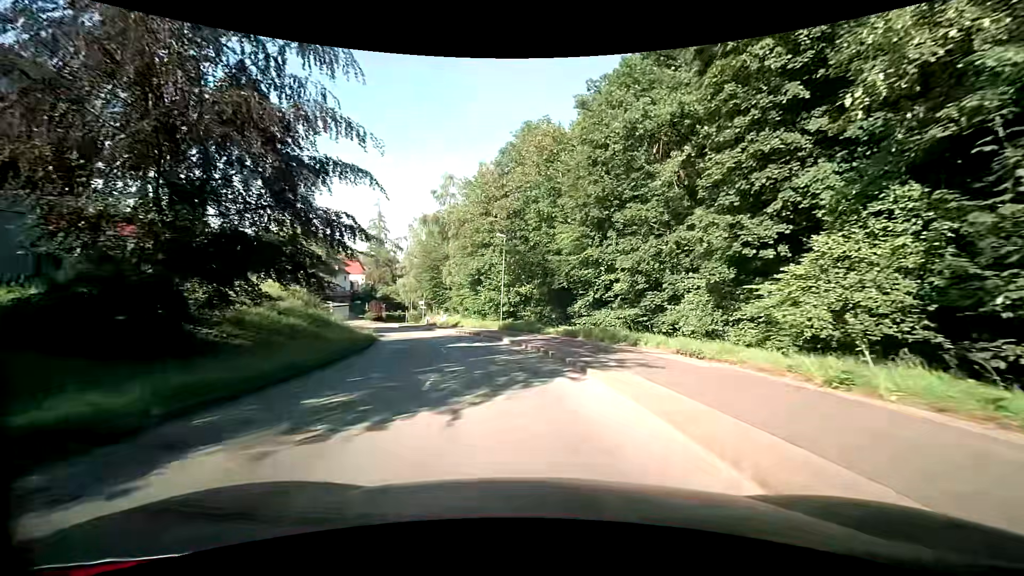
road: tertiary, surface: asphalt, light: Day
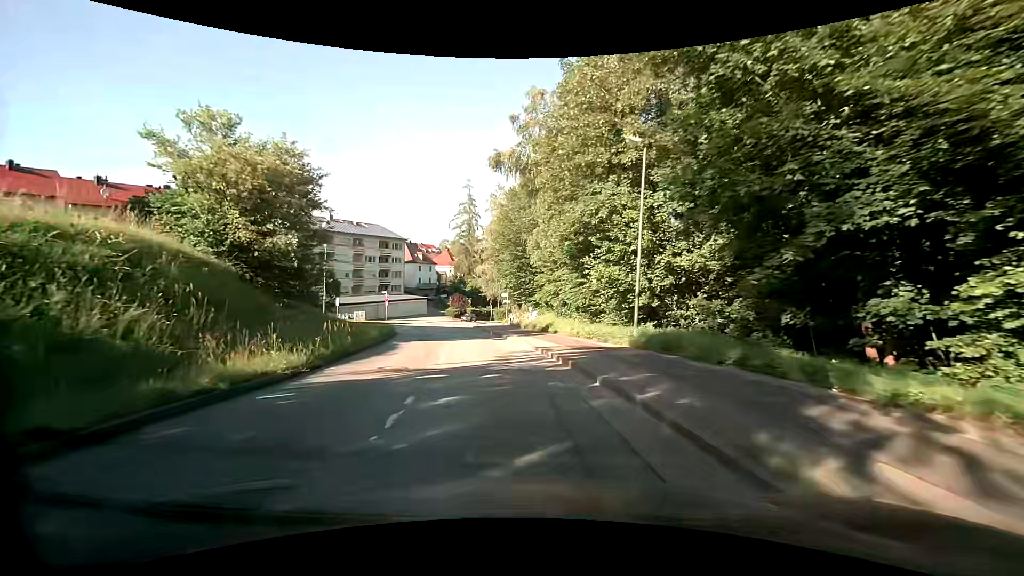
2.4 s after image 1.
(-2.0, +22.1) m; -11°
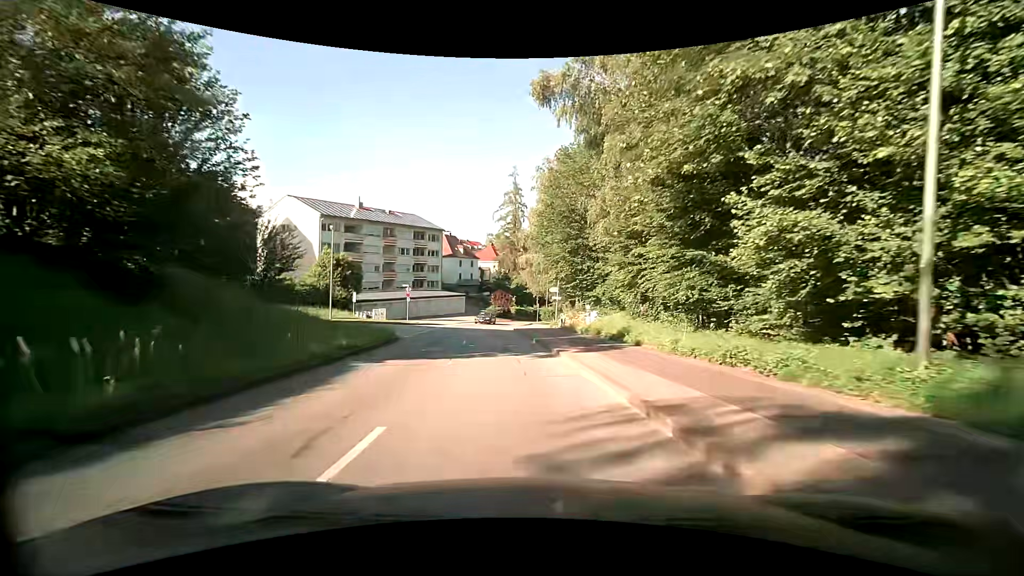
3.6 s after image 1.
(-0.6, +11.6) m; -5°
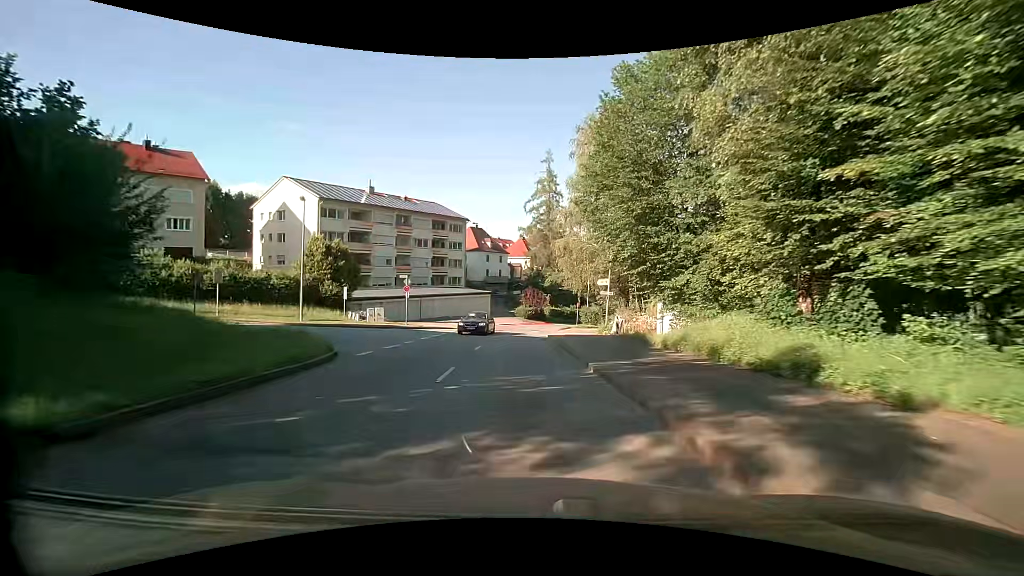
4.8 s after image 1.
(-0.4, +12.0) m; -4°
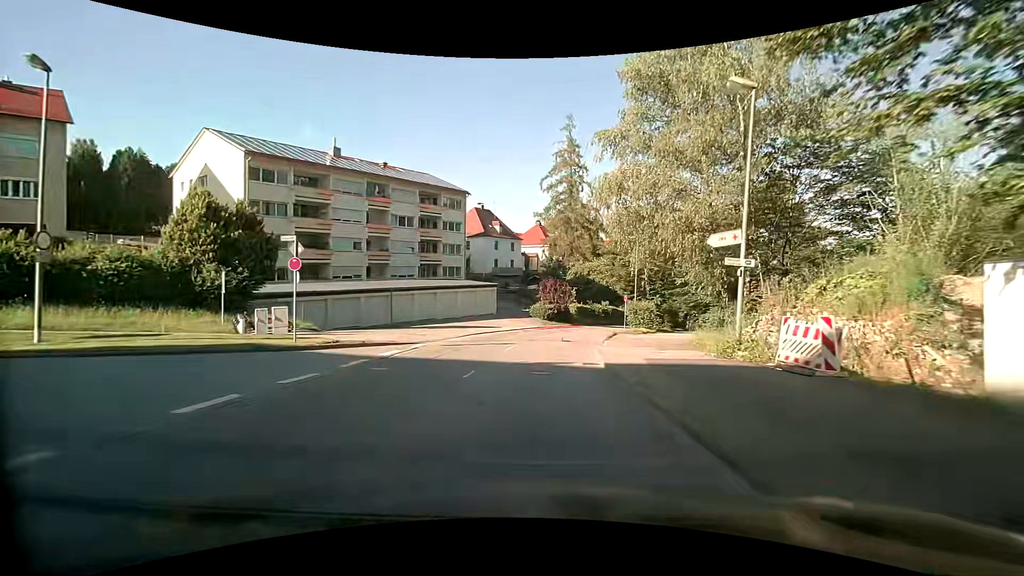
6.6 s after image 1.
(-0.5, +18.6) m; -3°
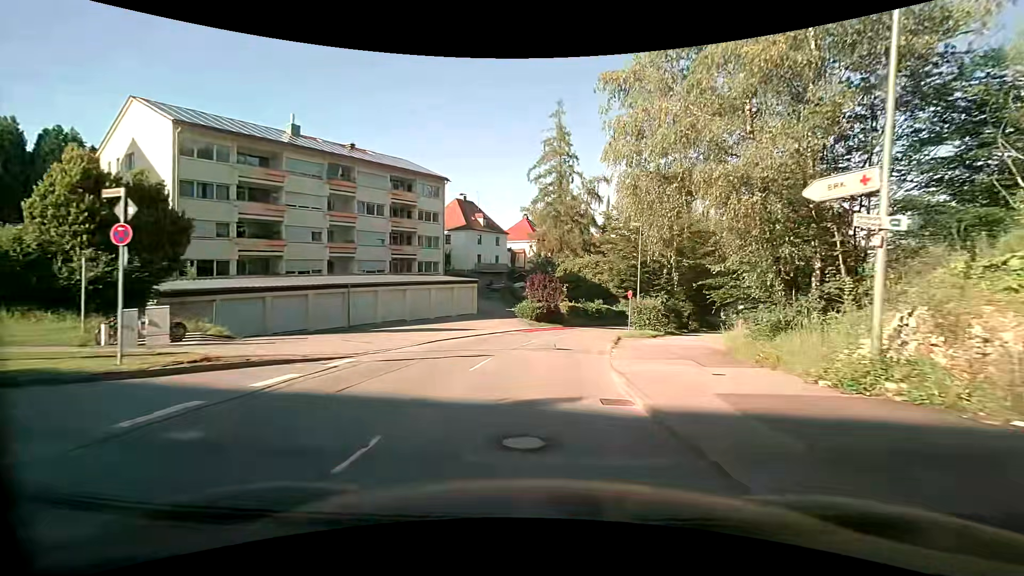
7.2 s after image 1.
(+0.1, +6.3) m; +3°
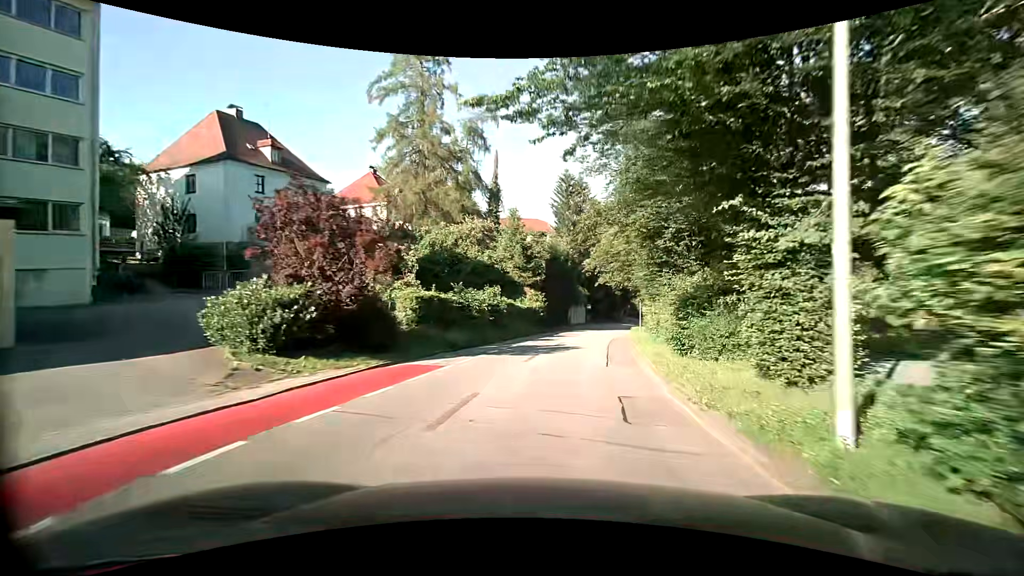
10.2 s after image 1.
(+2.7, +32.2) m; +12°
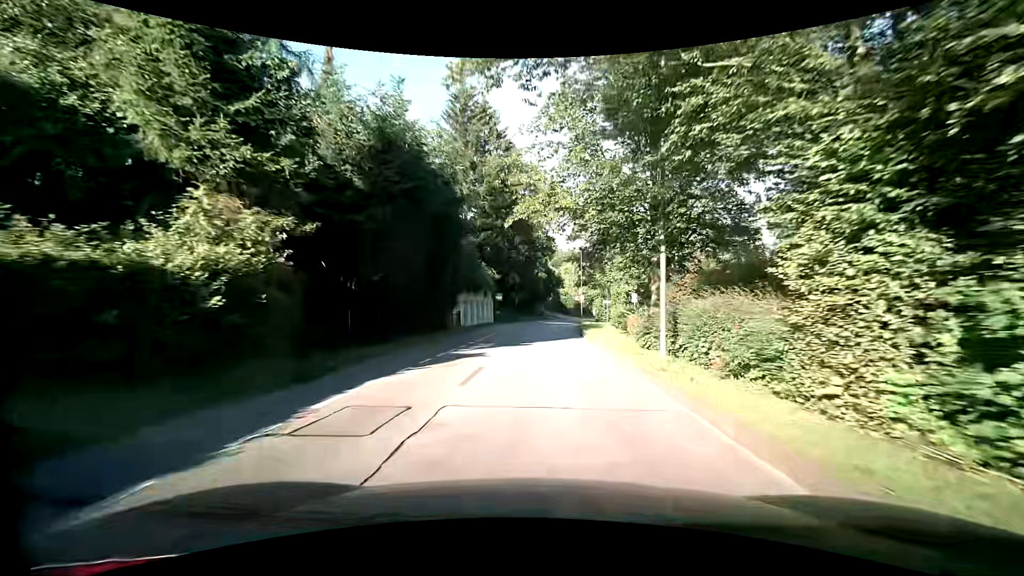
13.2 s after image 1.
(+3.8, +32.4) m; +10°
(0, +10) (0, +20) (+1, +30) (+1, +40) (+2, +50) (+3, +60) (+4, +70) (+6, +80) (+9, +89) (+11, +99) m
